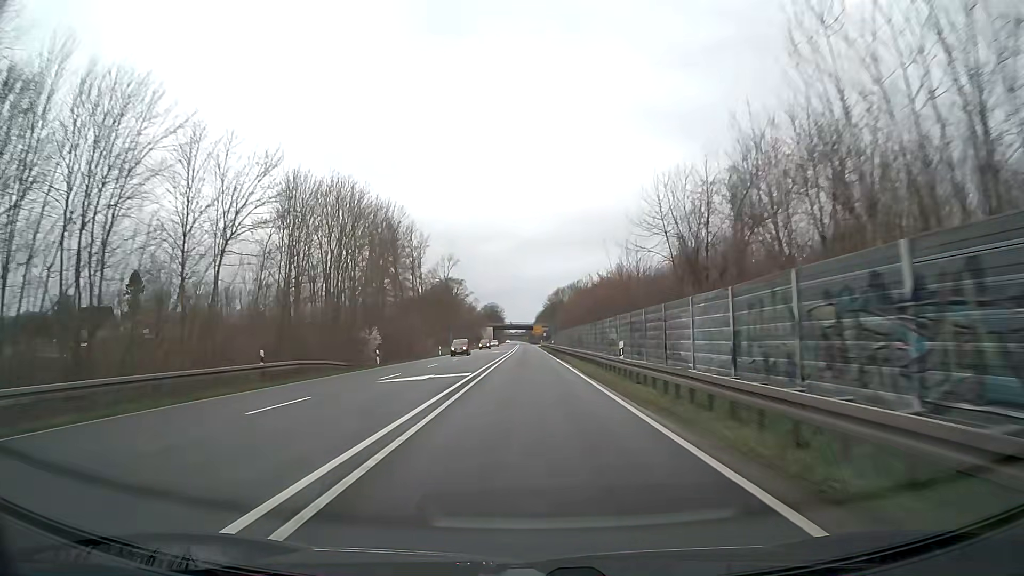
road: trunk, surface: asphalt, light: Day
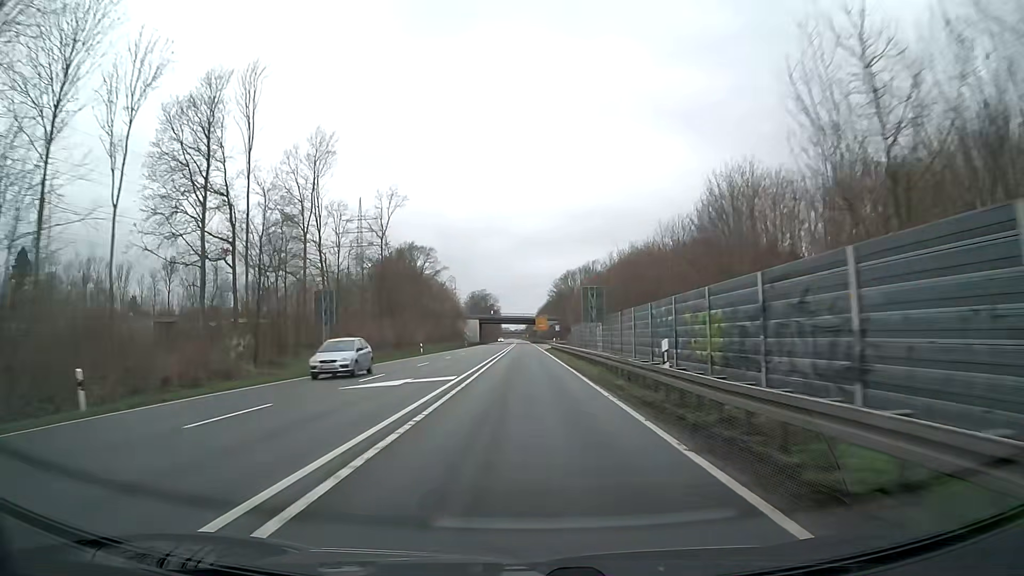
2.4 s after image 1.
(+0.1, +63.2) m; 0°
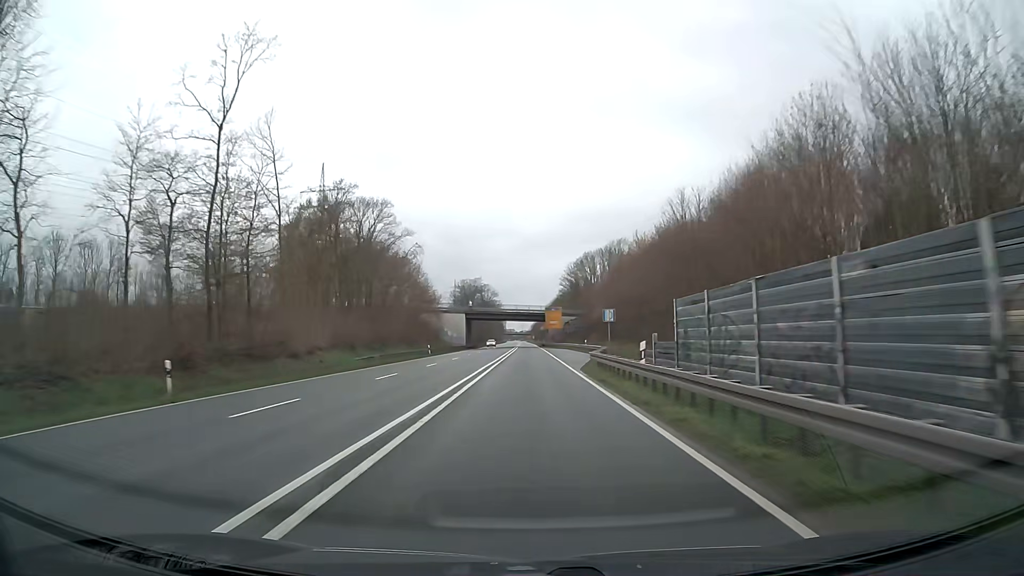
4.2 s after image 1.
(-0.2, +47.4) m; -1°
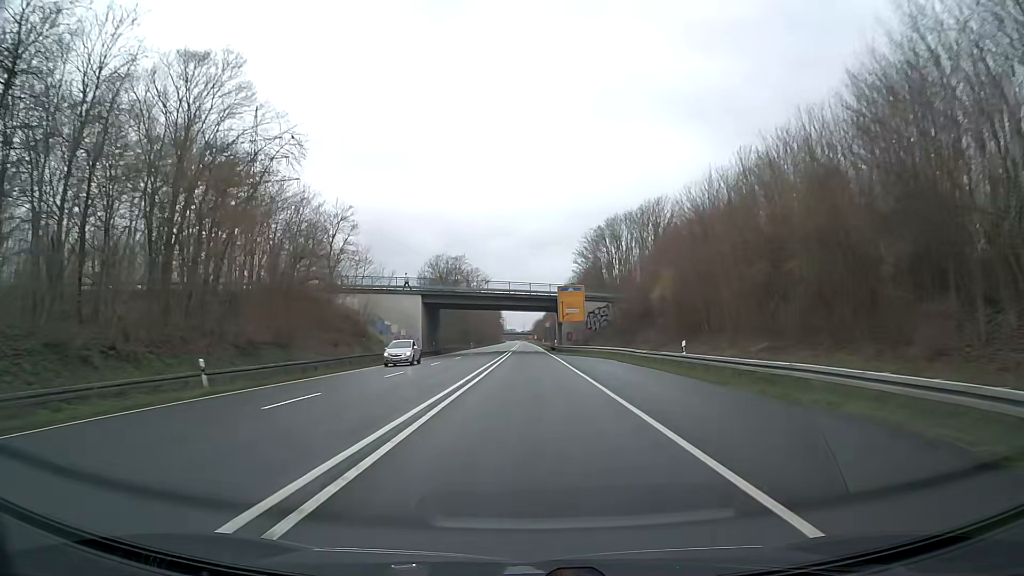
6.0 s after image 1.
(+0.1, +47.4) m; 0°
(0, +10) (0, +20) (0, +30) (0, +40) (0, +50) (0, +60) (0, +70) (0, +80) (0, +90) (-1, +100) m
